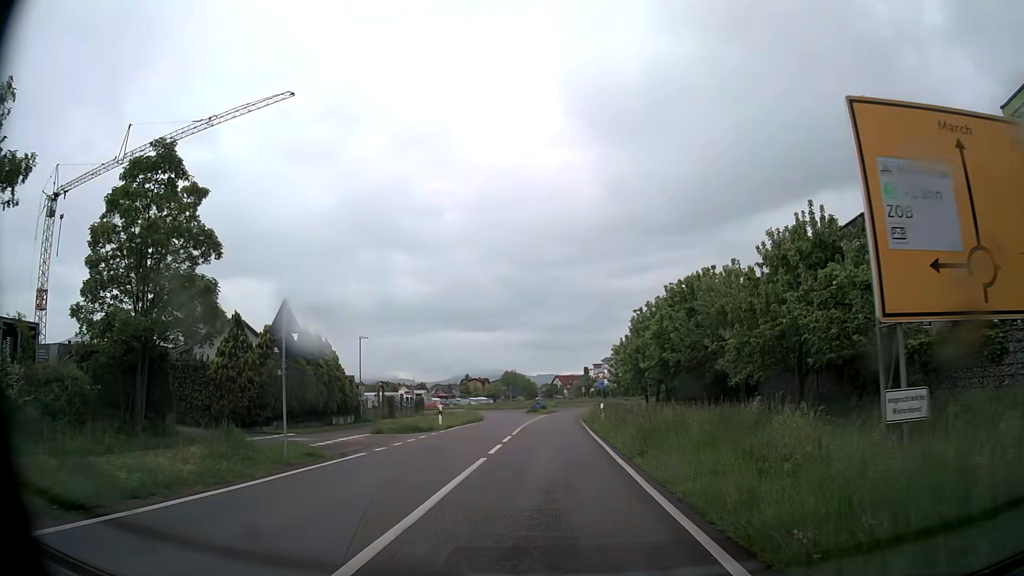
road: secondary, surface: asphalt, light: Day
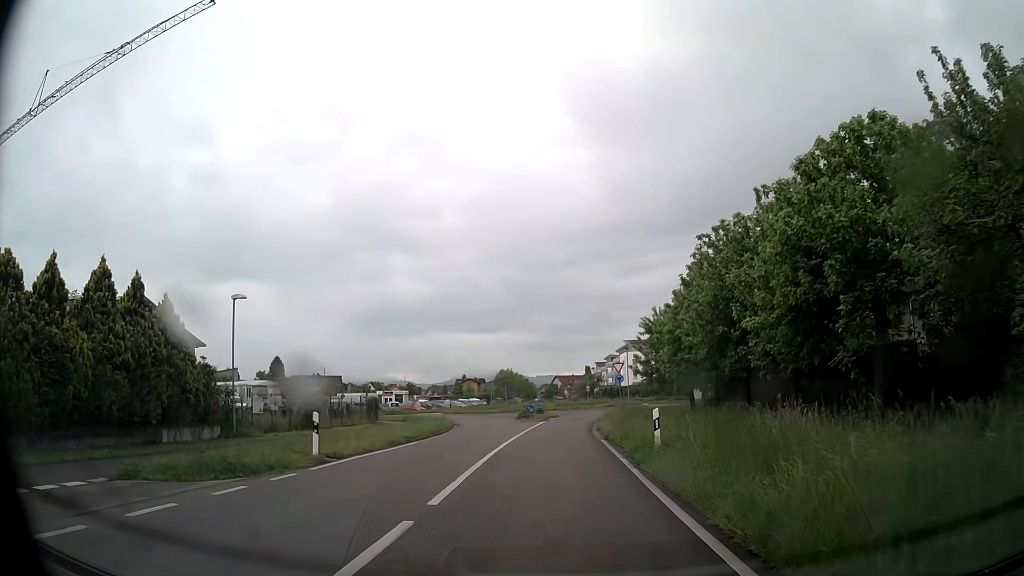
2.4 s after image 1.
(0.0, +16.8) m; 0°
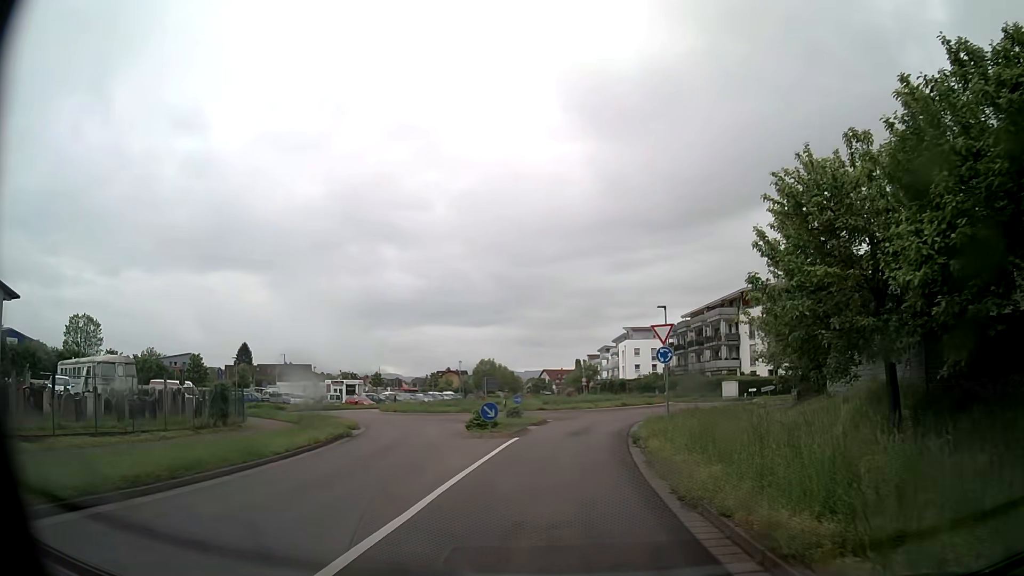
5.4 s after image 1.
(+0.2, +21.5) m; +1°
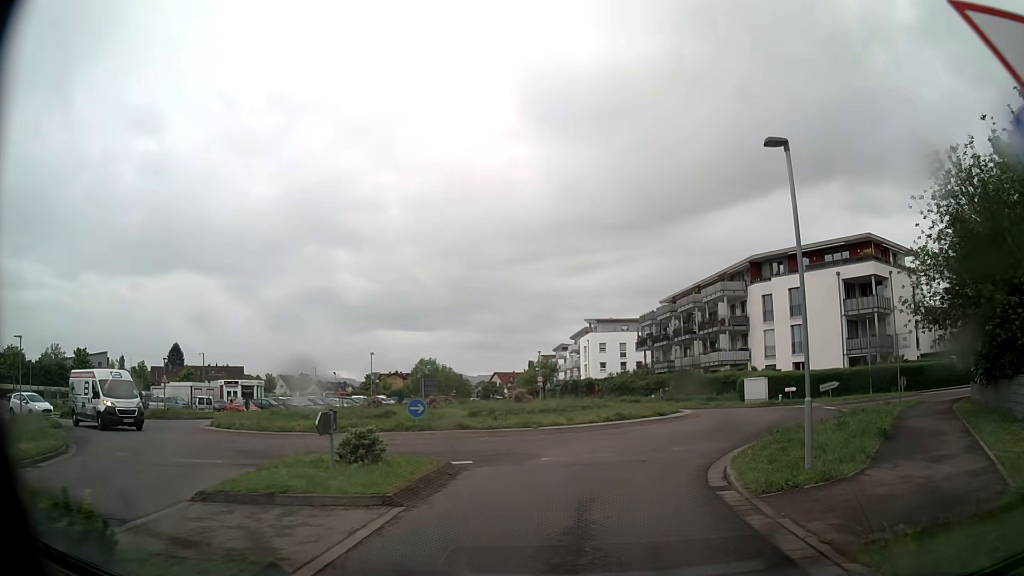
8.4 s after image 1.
(+0.6, +20.0) m; +5°
